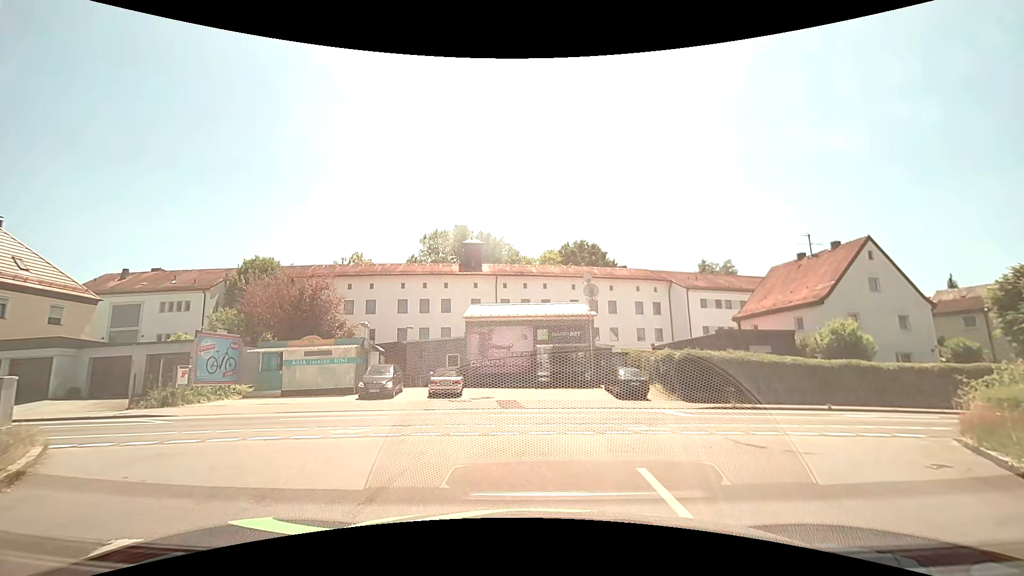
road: service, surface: paving_stones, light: Day
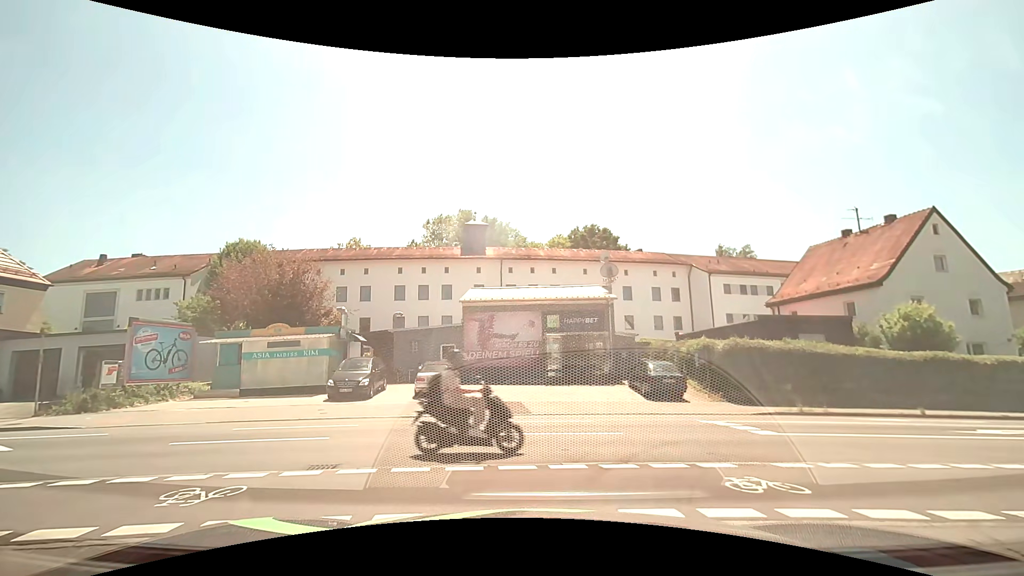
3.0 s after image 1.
(-0.1, +4.8) m; -2°
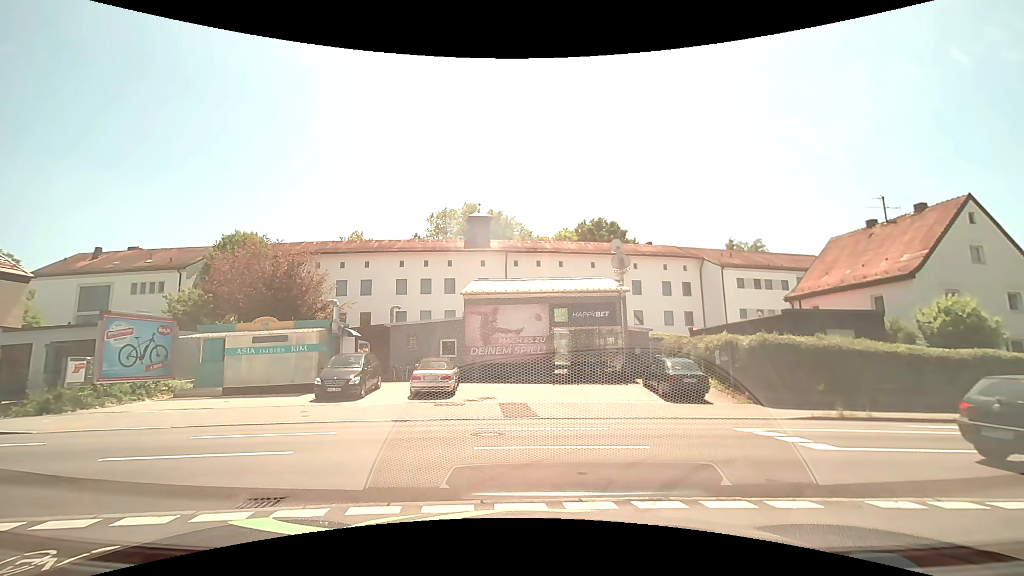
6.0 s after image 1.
(0.0, +1.8) m; 0°
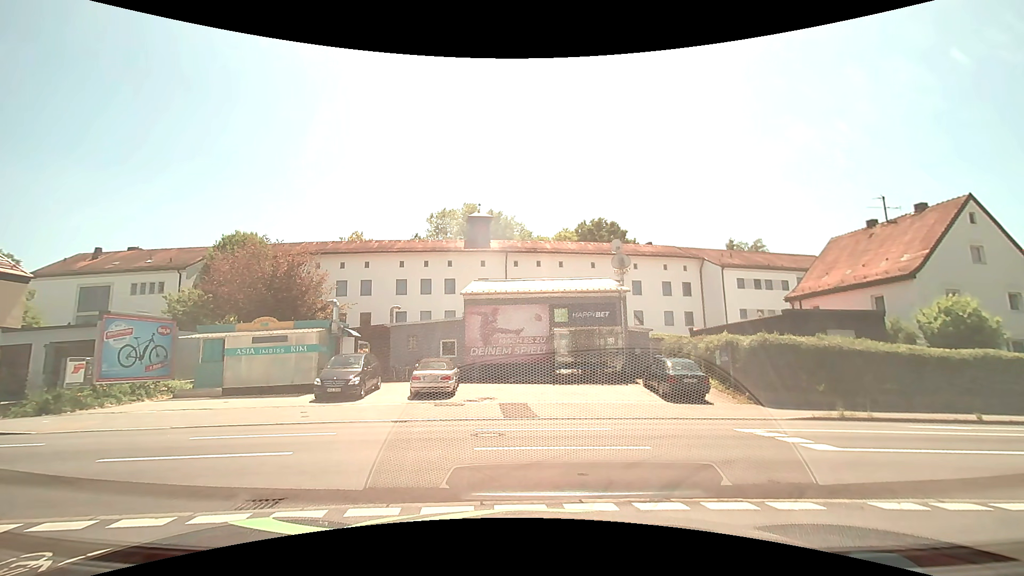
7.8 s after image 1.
(0.0, 0.0) m; 0°
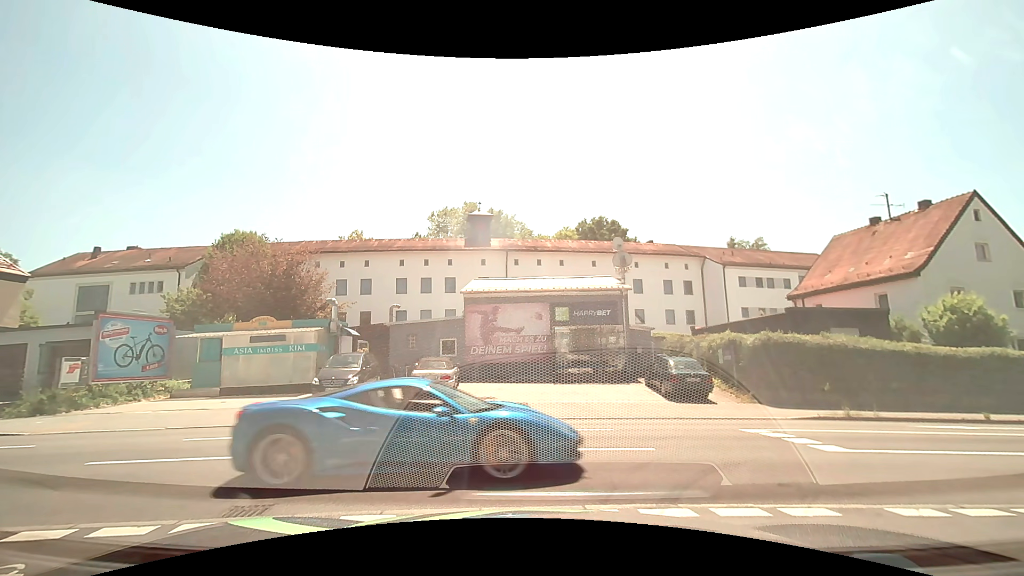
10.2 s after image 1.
(0.0, +0.2) m; 0°
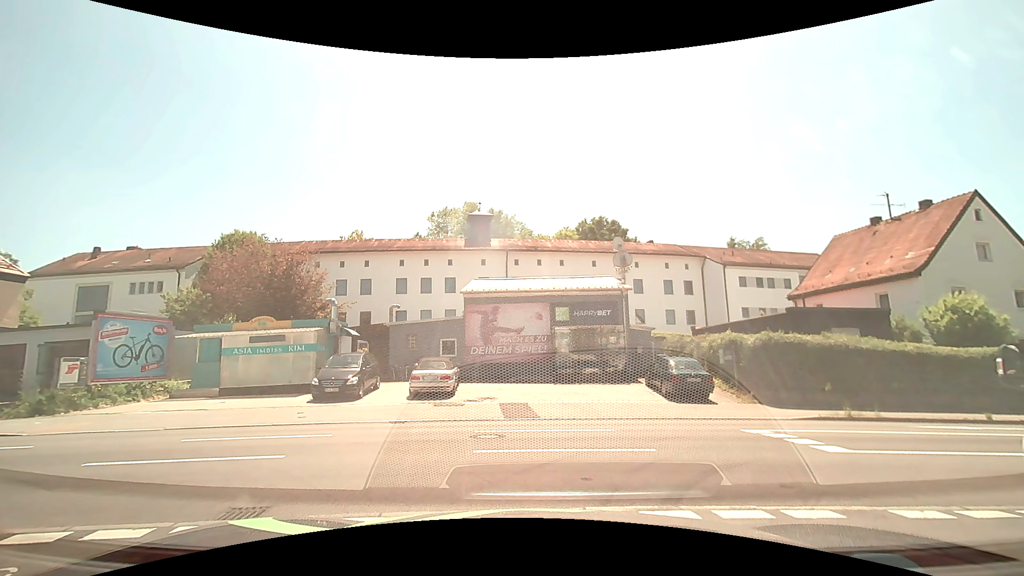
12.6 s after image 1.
(0.0, +0.1) m; 0°
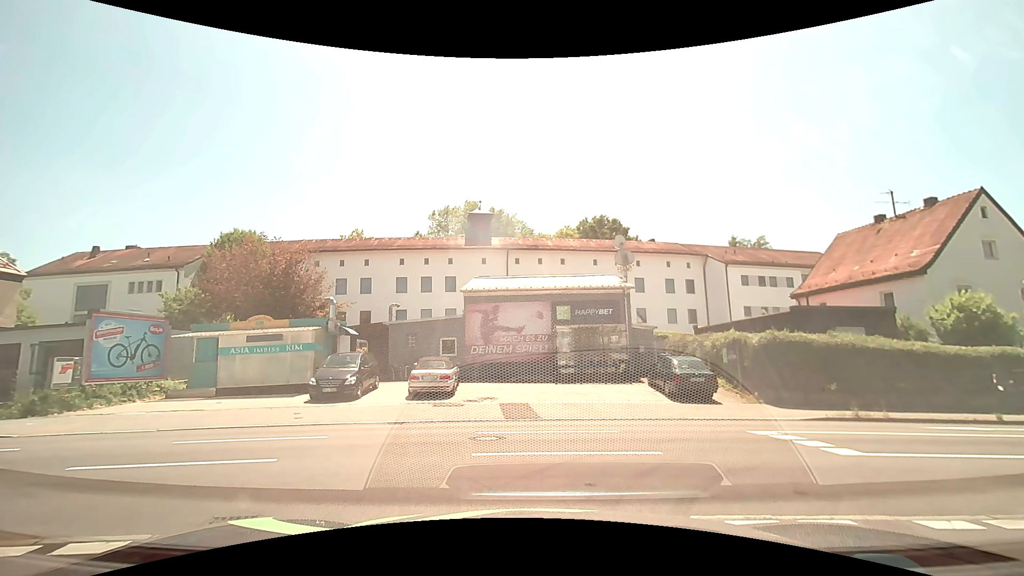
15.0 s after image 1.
(0.0, +0.3) m; 0°
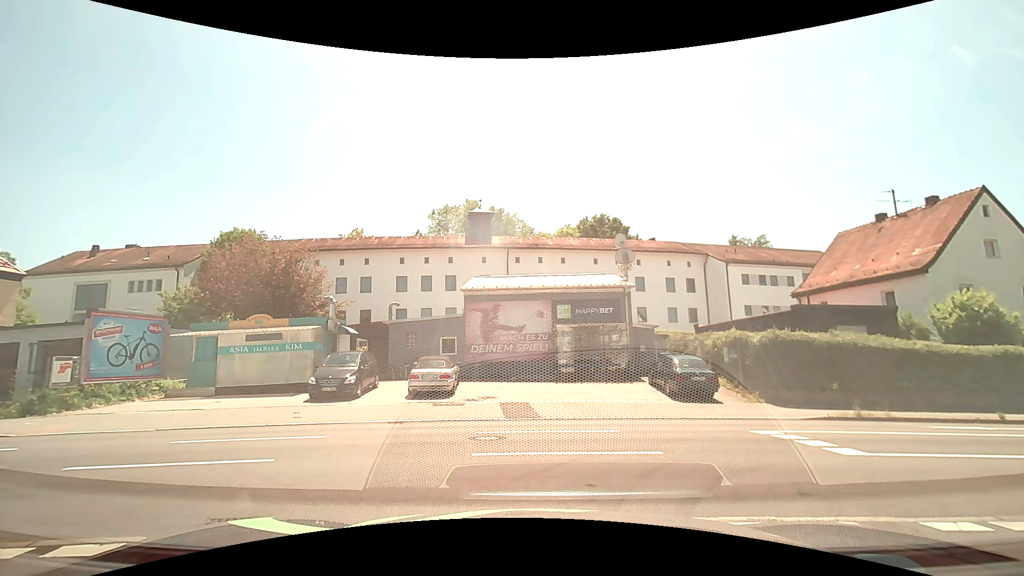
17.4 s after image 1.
(0.0, +0.2) m; 0°
